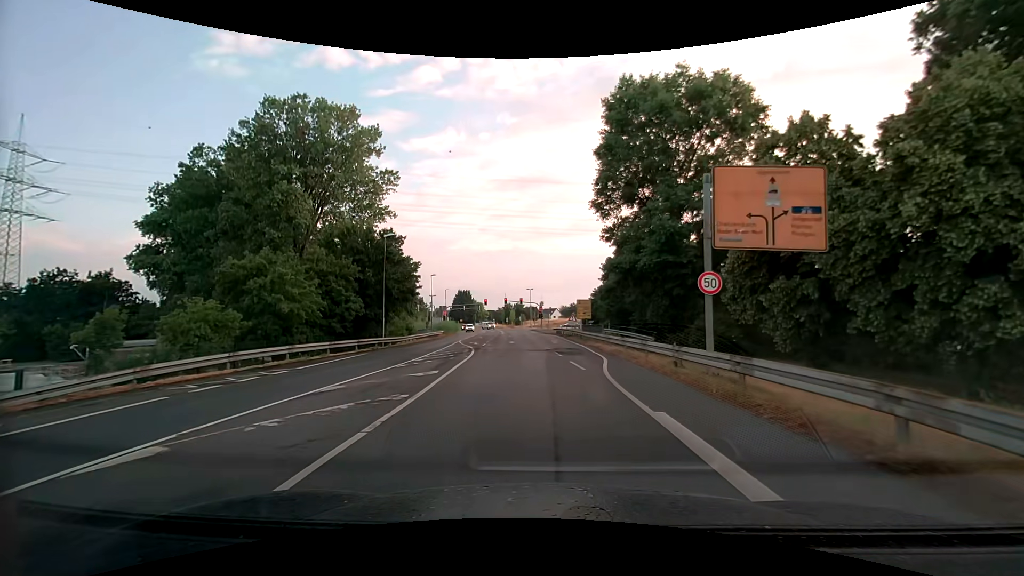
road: tertiary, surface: asphalt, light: Day
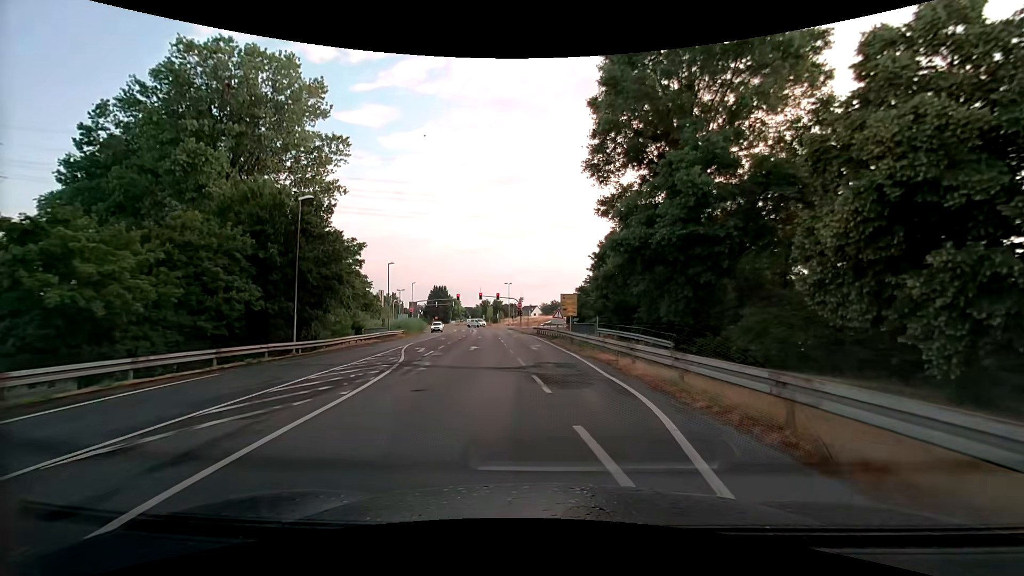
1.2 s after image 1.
(+0.2, +11.3) m; +2°
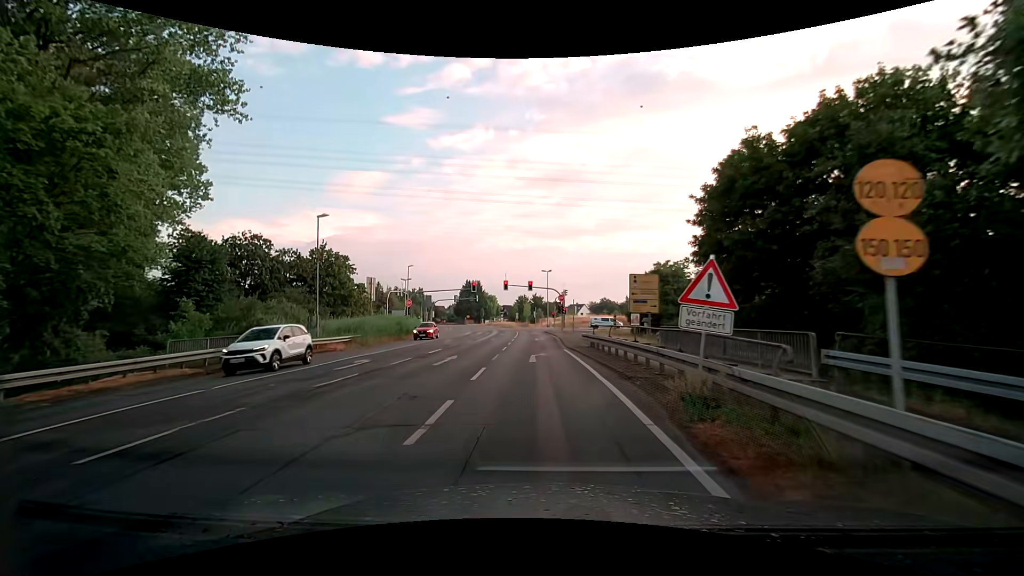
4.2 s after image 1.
(-0.5, +28.0) m; -5°
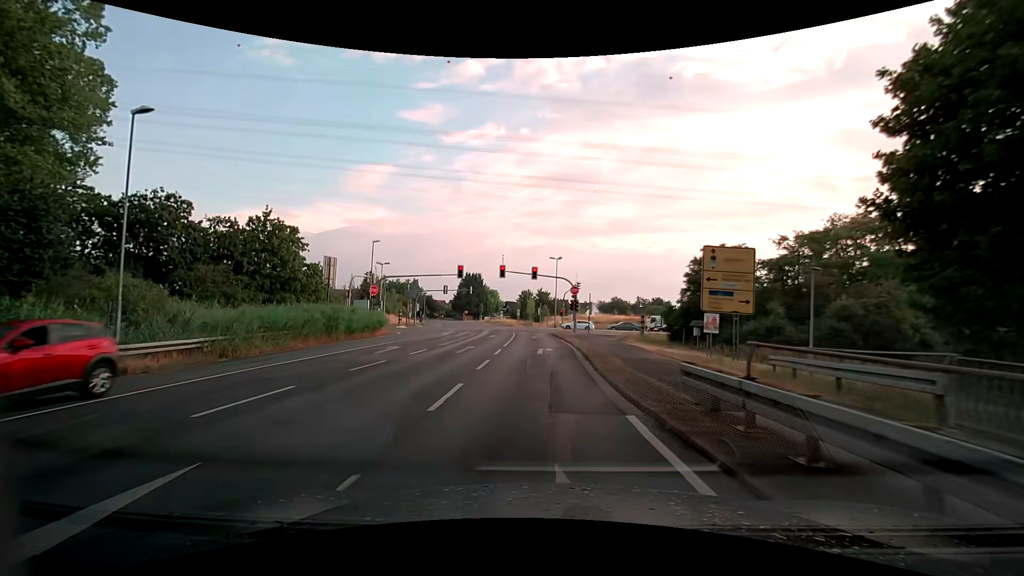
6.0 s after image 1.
(-0.1, +16.1) m; 0°
(0, +10) (0, +20) (0, +30) (0, +40) (-1, +50) (+2, +59) (+10, +65) (+20, +67) (+30, +69) (+40, +70) m
